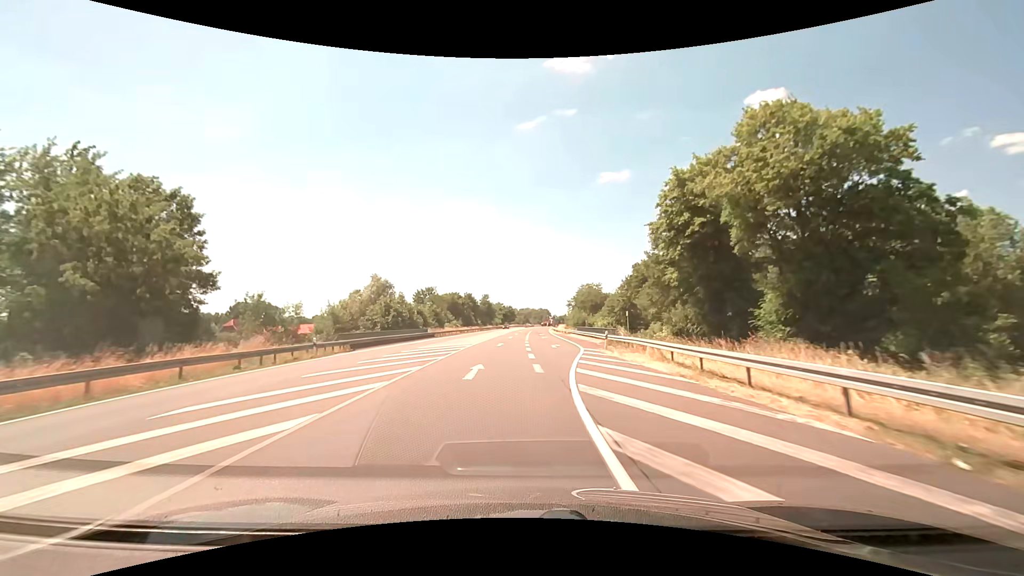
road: primary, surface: asphalt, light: Day
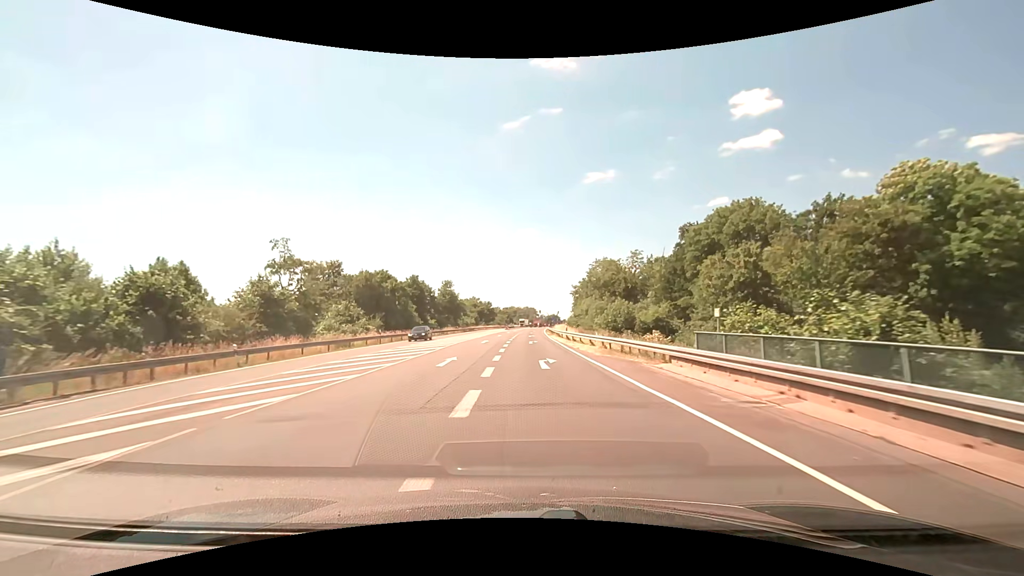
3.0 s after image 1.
(+1.4, +55.4) m; +2°
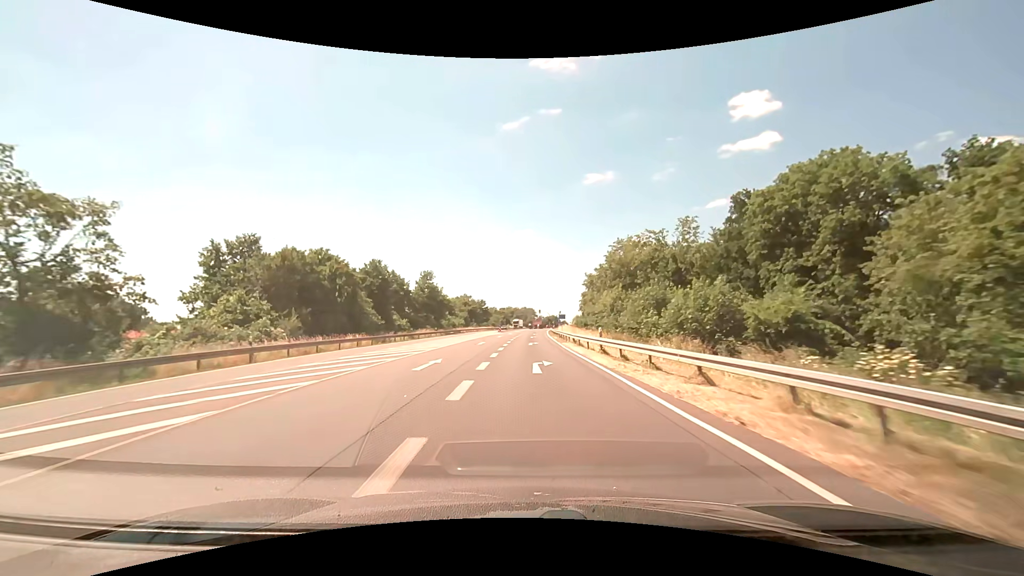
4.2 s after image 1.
(0.0, +22.2) m; 0°
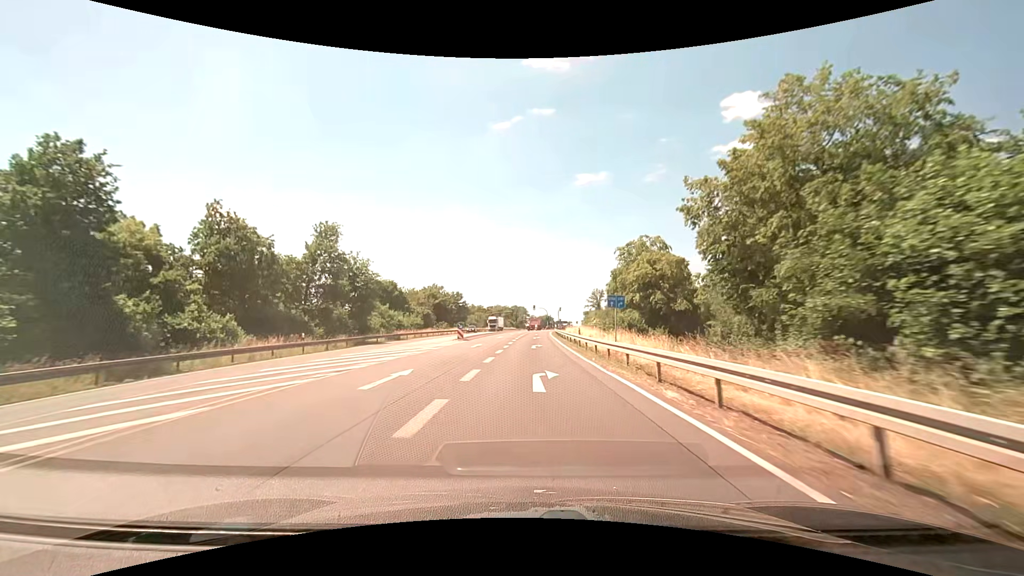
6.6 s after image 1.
(+0.3, +44.3) m; +1°
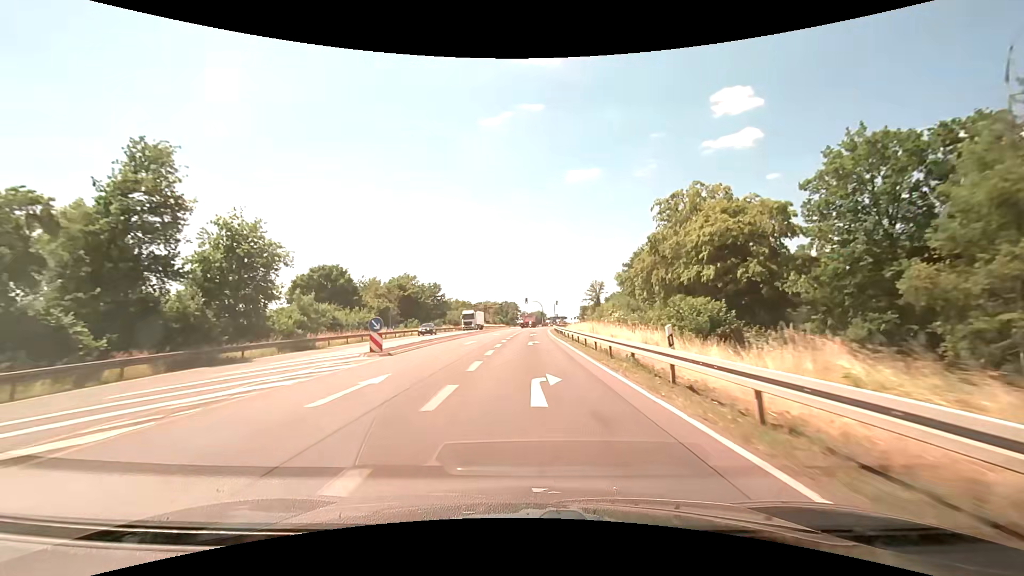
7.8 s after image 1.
(+0.2, +22.0) m; +1°
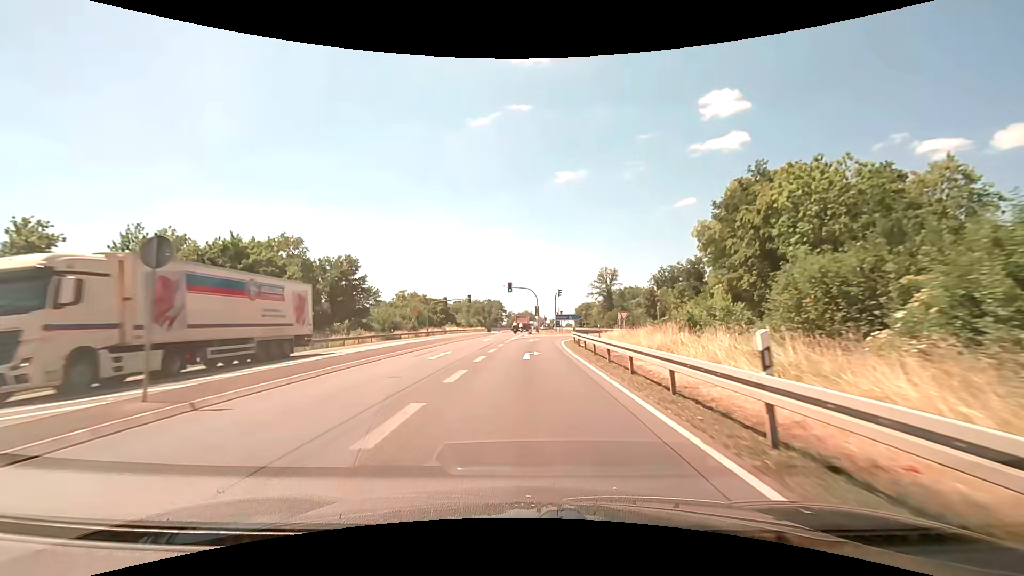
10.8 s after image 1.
(+0.7, +48.9) m; +1°
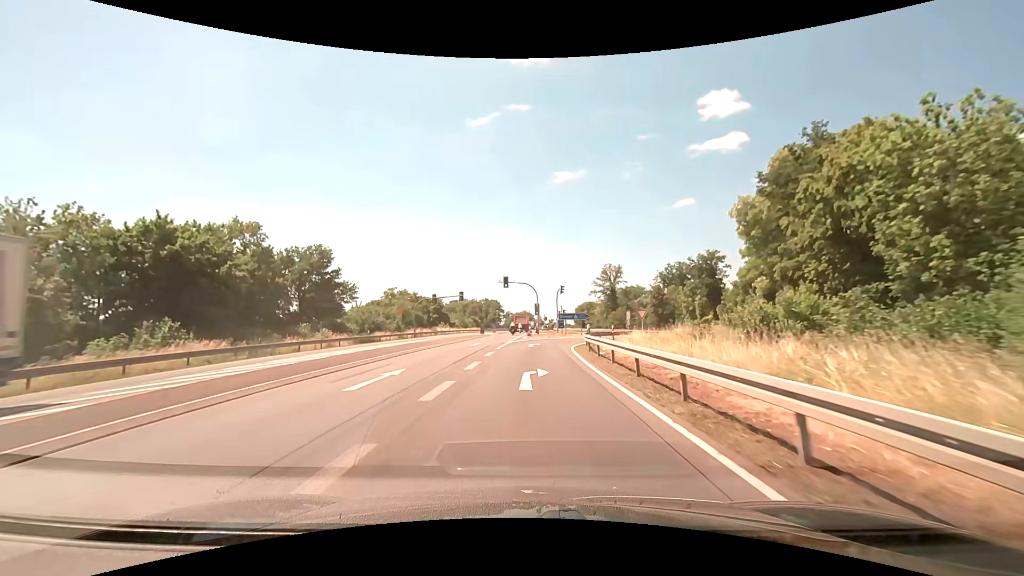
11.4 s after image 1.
(0.0, +8.5) m; 0°
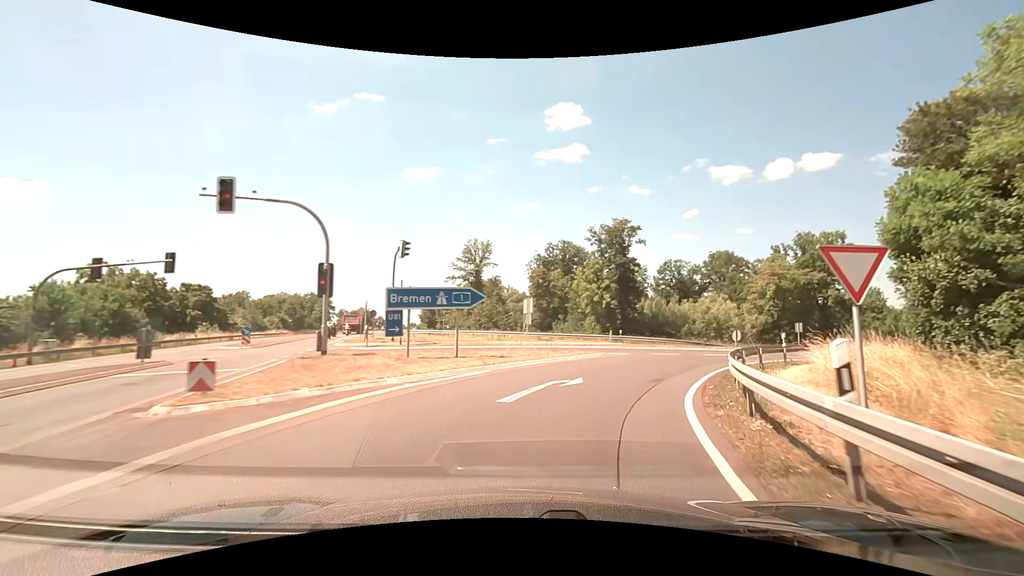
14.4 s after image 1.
(+2.4, +37.4) m; +16°
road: motorway_link
(+1, +10) (+5, +19) (+10, +28) (+18, +34) (+26, +39) (+36, +42) (+45, +45) (+55, +48) (+65, +50) (+74, +54) m
